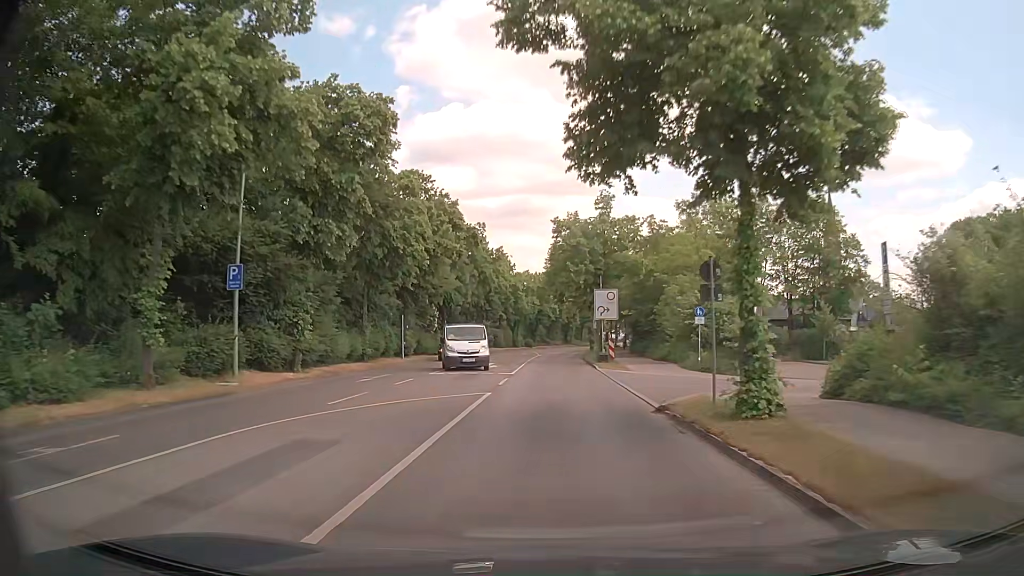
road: tertiary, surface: asphalt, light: Day
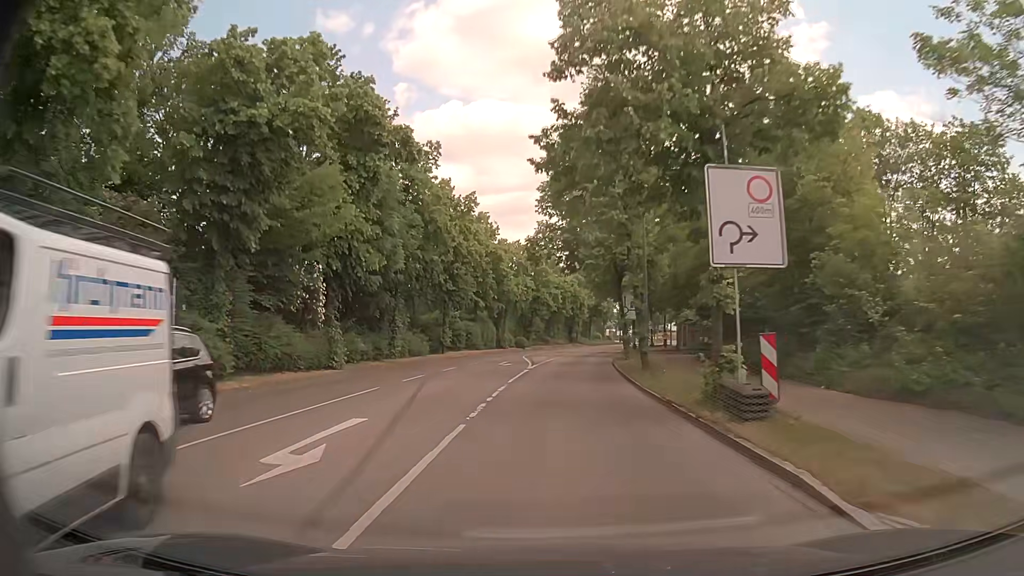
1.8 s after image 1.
(+0.3, +26.2) m; +1°
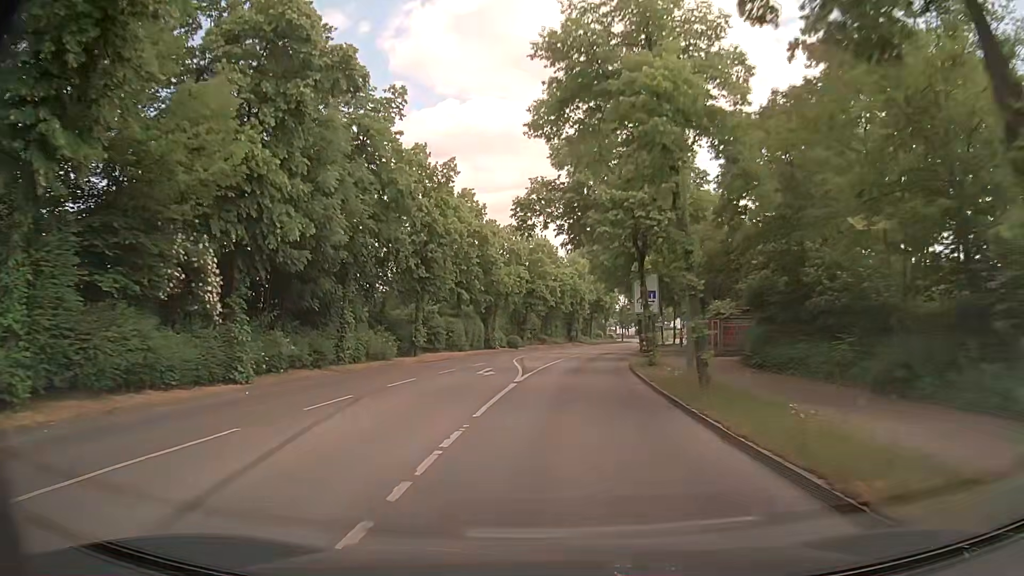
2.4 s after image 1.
(0.0, +8.6) m; 0°
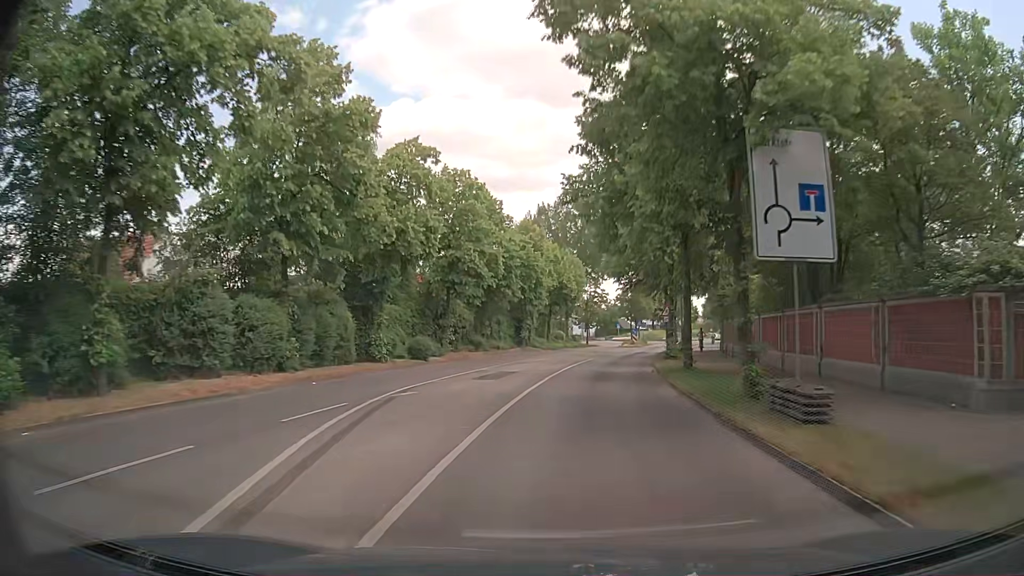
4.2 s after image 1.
(+0.6, +25.1) m; +4°
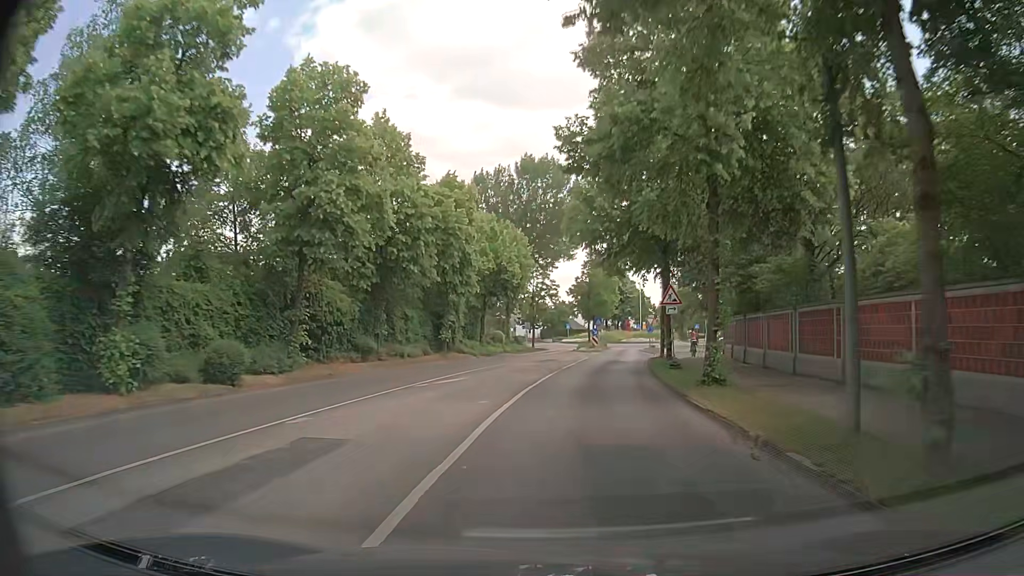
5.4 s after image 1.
(+0.6, +16.1) m; +4°
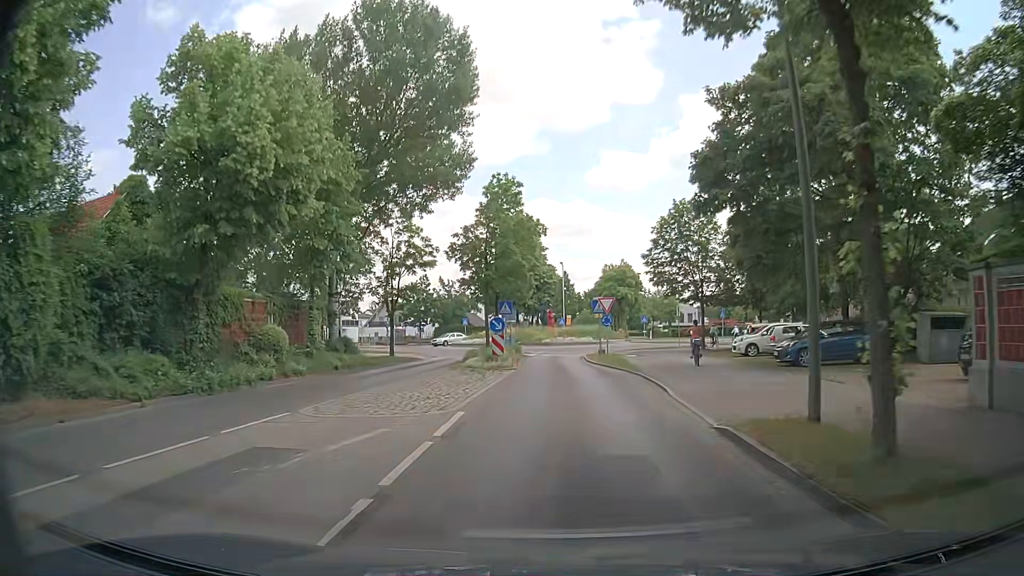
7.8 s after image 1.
(+2.6, +29.9) m; +8°
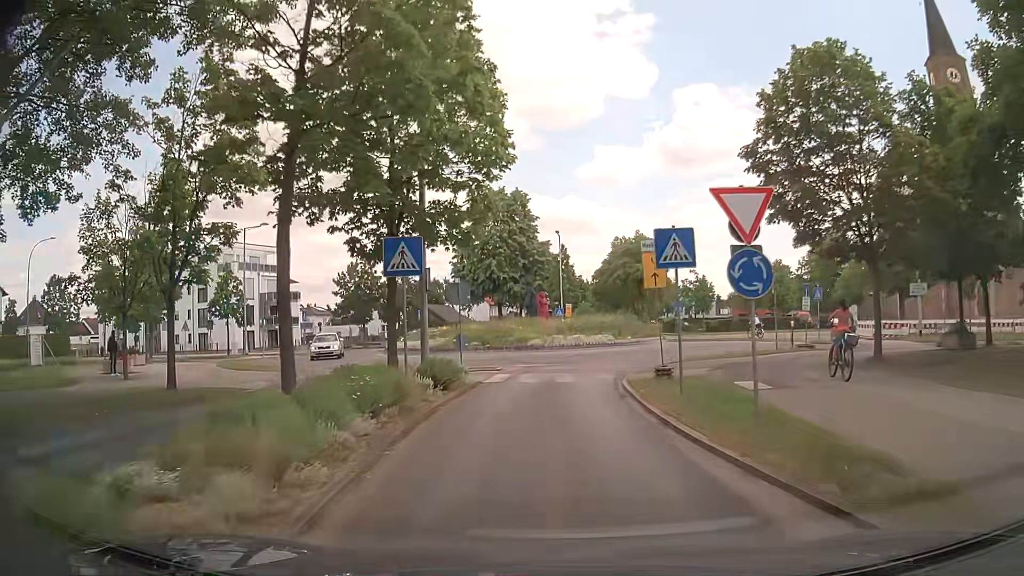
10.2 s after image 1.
(+0.4, +23.4) m; +2°
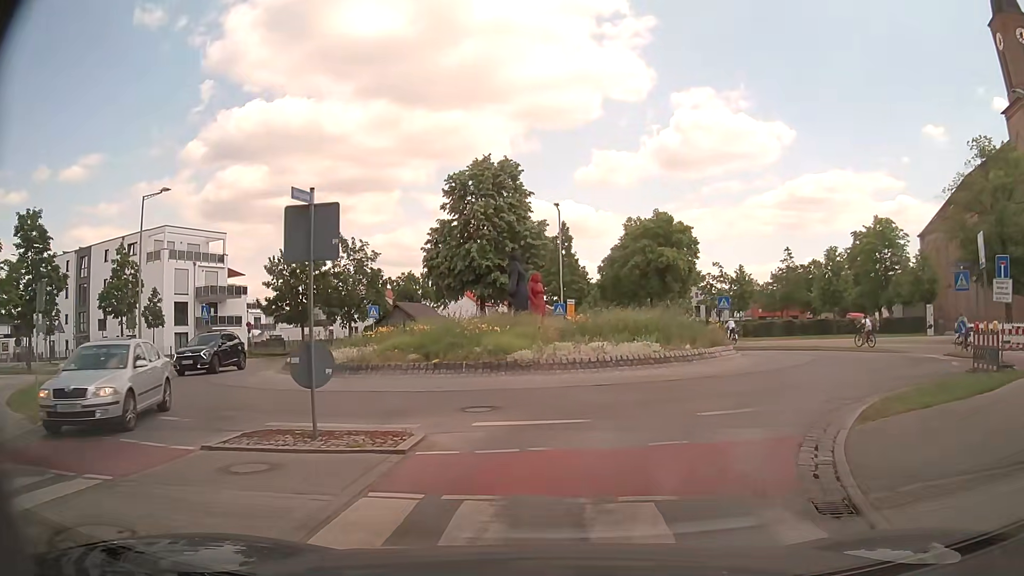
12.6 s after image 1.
(-0.5, +14.6) m; 0°
(+1, +10) (+7, +18) (+10, +27) (+6, +36) (-3, +40) (-13, +39) (-23, +39) (-33, +41) (-42, +44) (-52, +47) m
